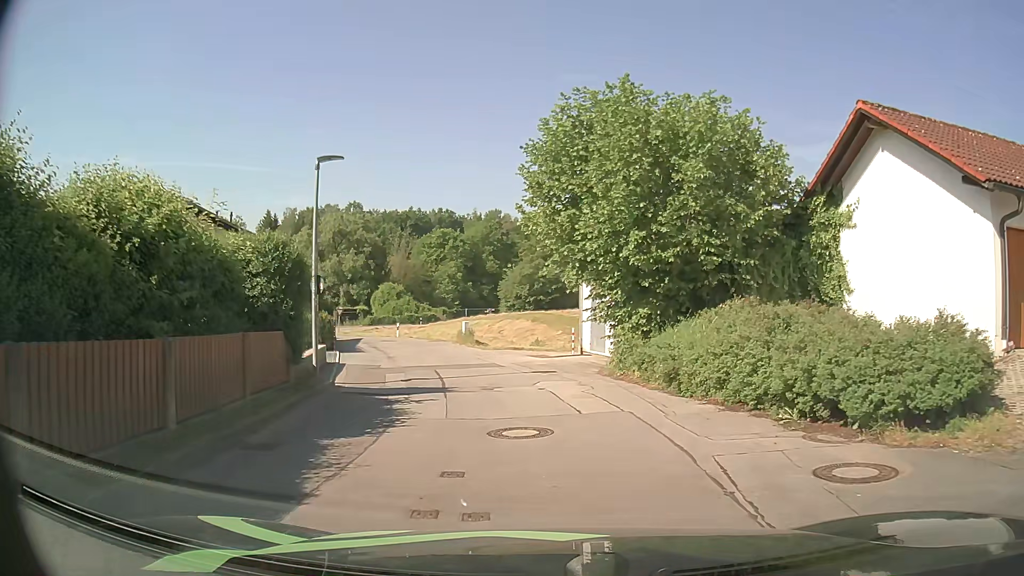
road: residential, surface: asphalt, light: Day
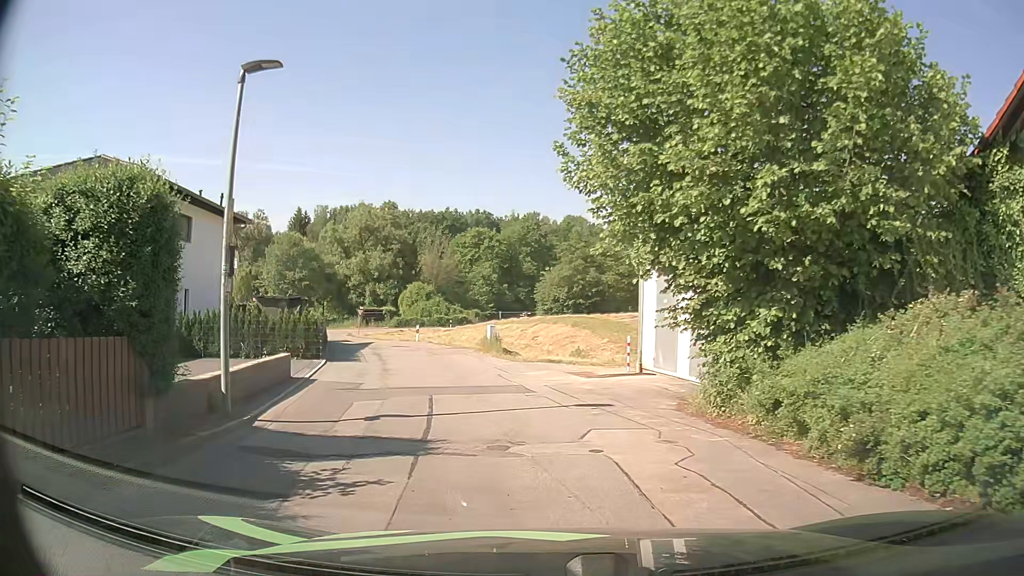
(-0.1, +5.8) m; -2°
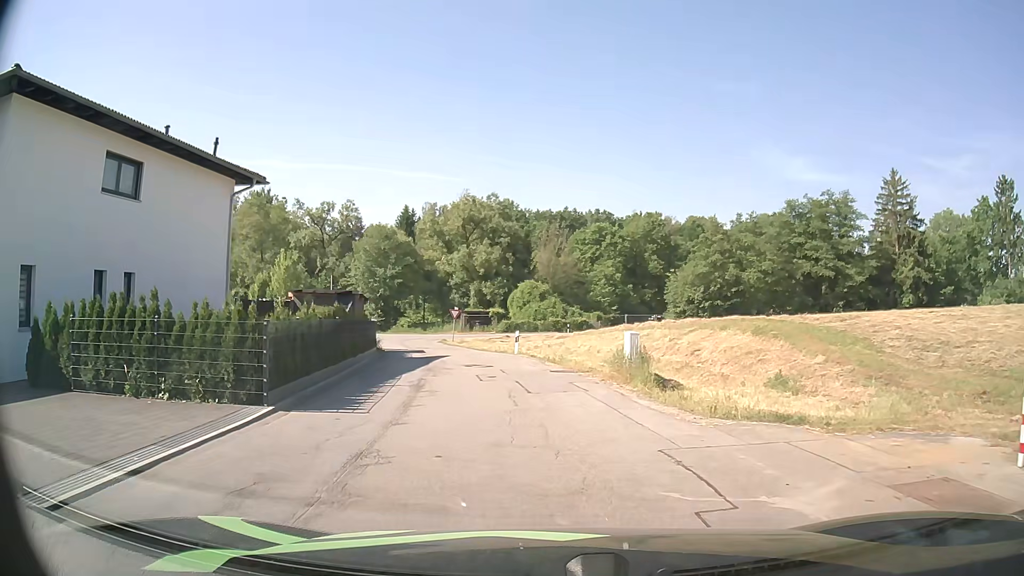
(-1.2, +11.9) m; -10°
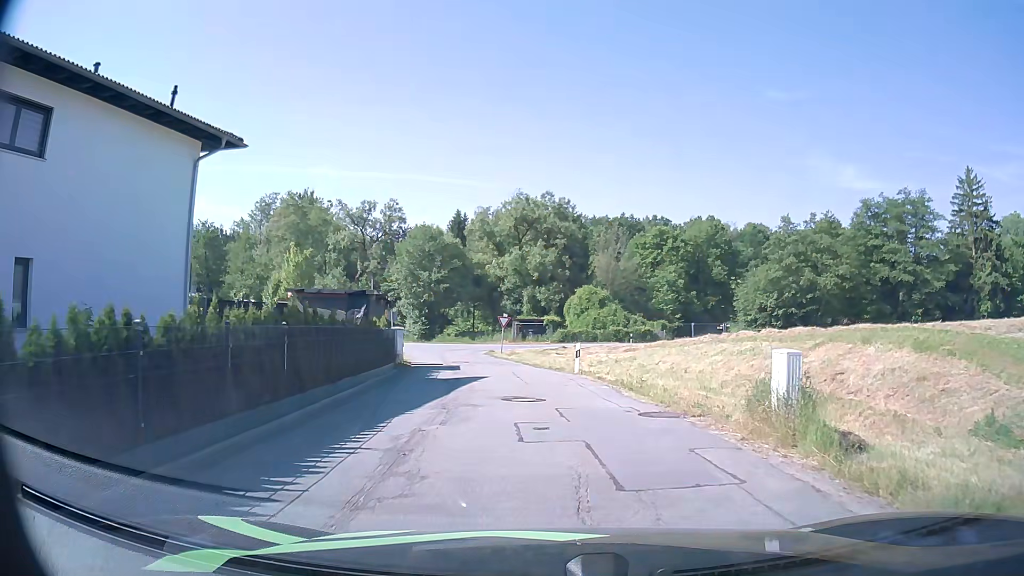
(-0.3, +6.5) m; -5°
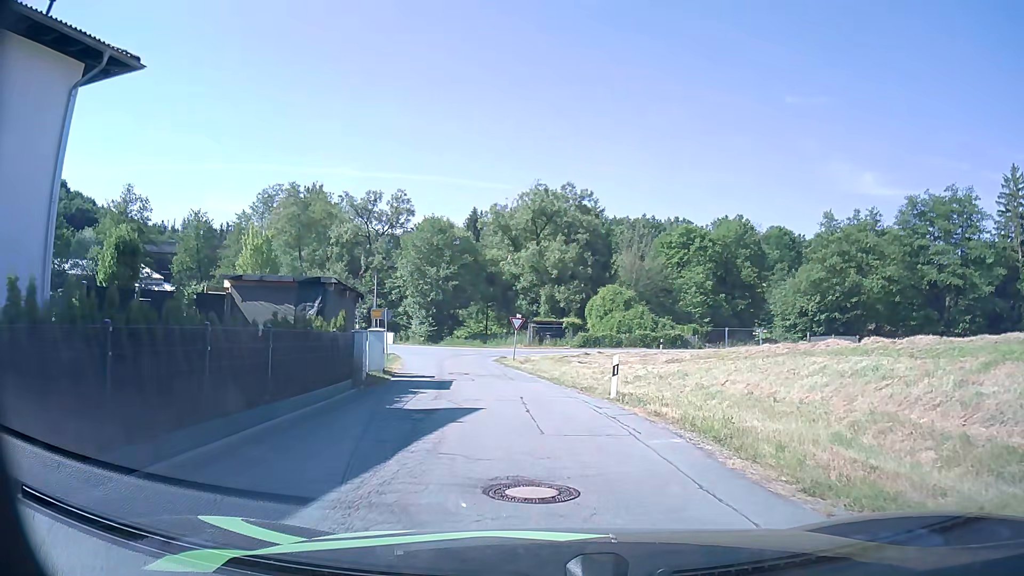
(-0.1, +6.5) m; -1°
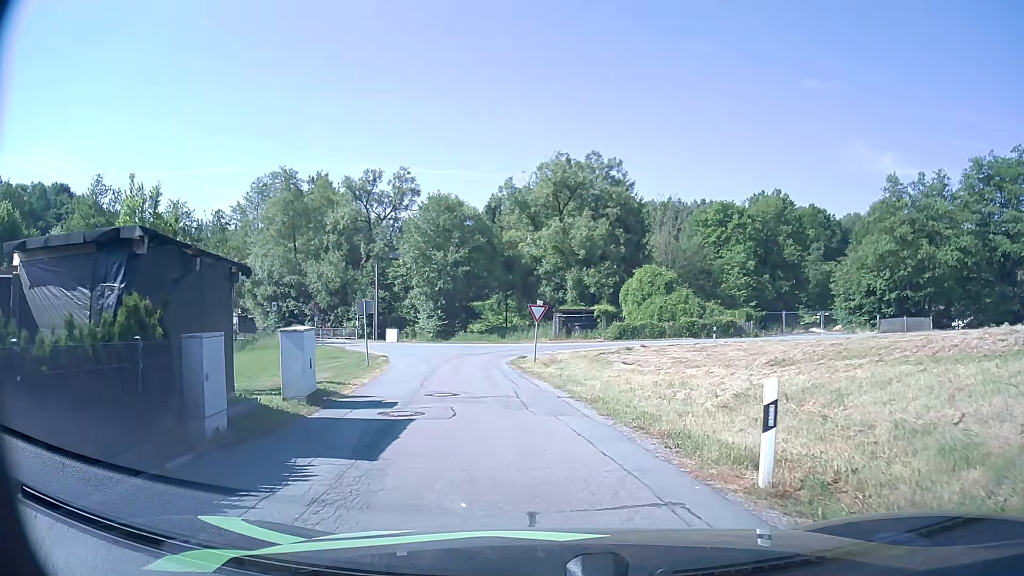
(-0.2, +9.2) m; -2°
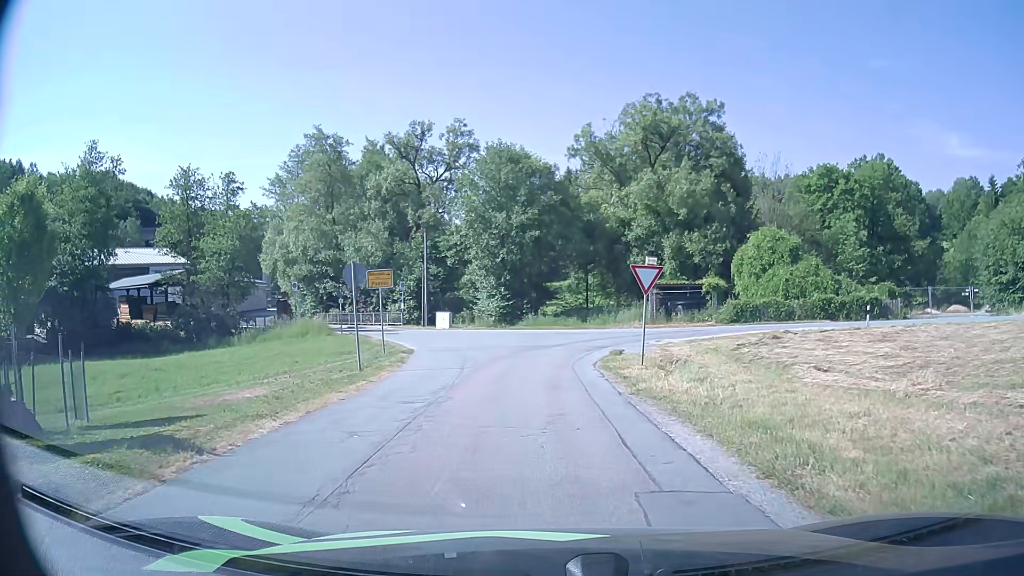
(-0.8, +11.9) m; -7°
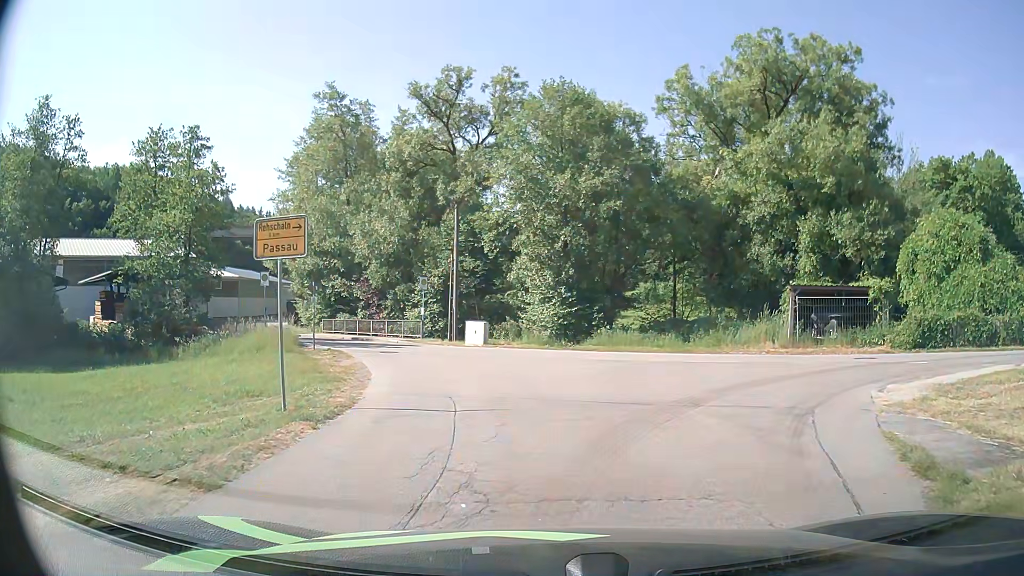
(-0.9, +14.4) m; -5°
(0, +10) (-2, +20) (-6, +29) (-11, +37) (-17, +45) (-23, +54) (-27, +63) (-31, +72) (-33, +82) (-35, +91) m
